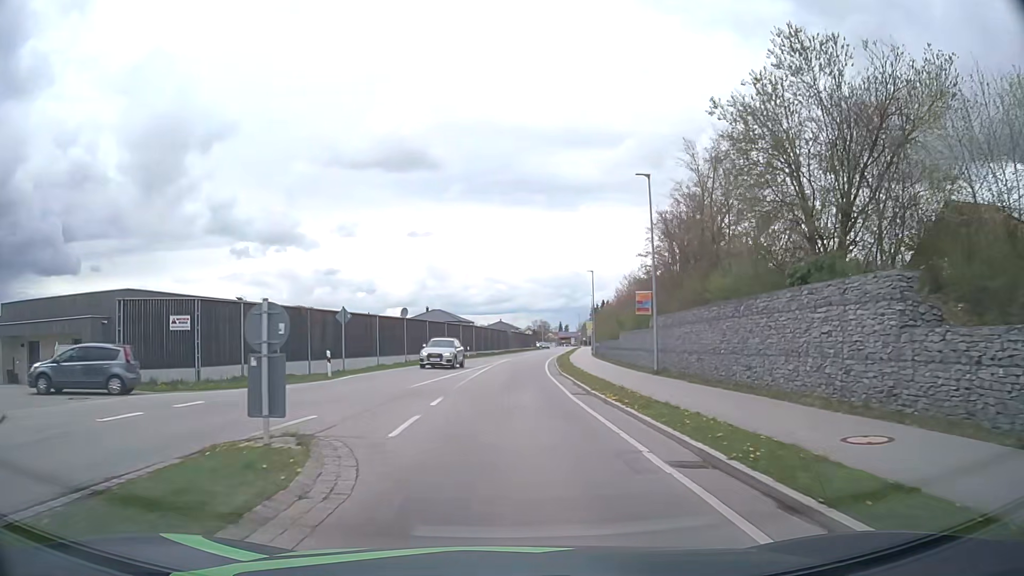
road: secondary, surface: asphalt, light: Day
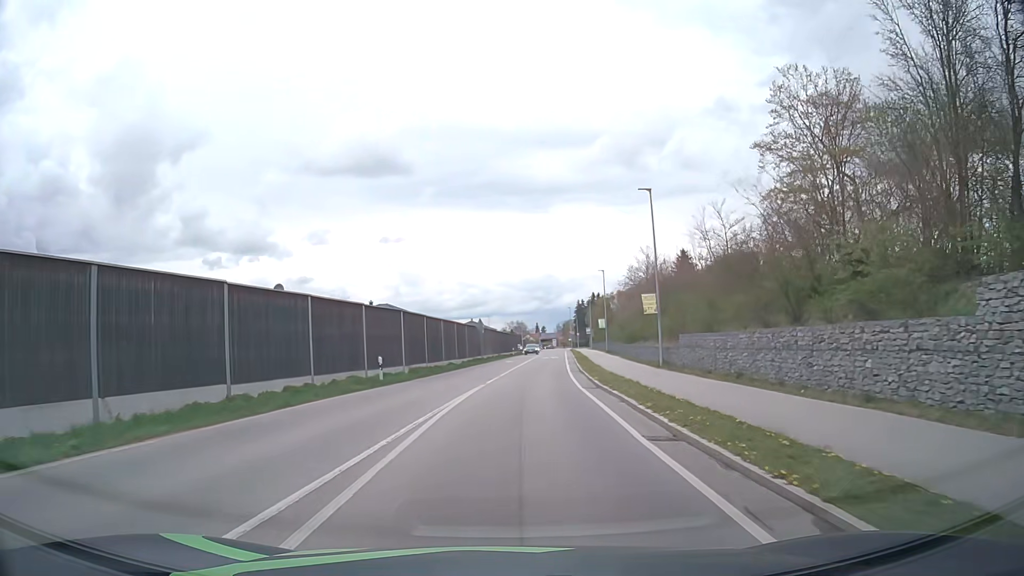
(+0.2, +34.6) m; +2°
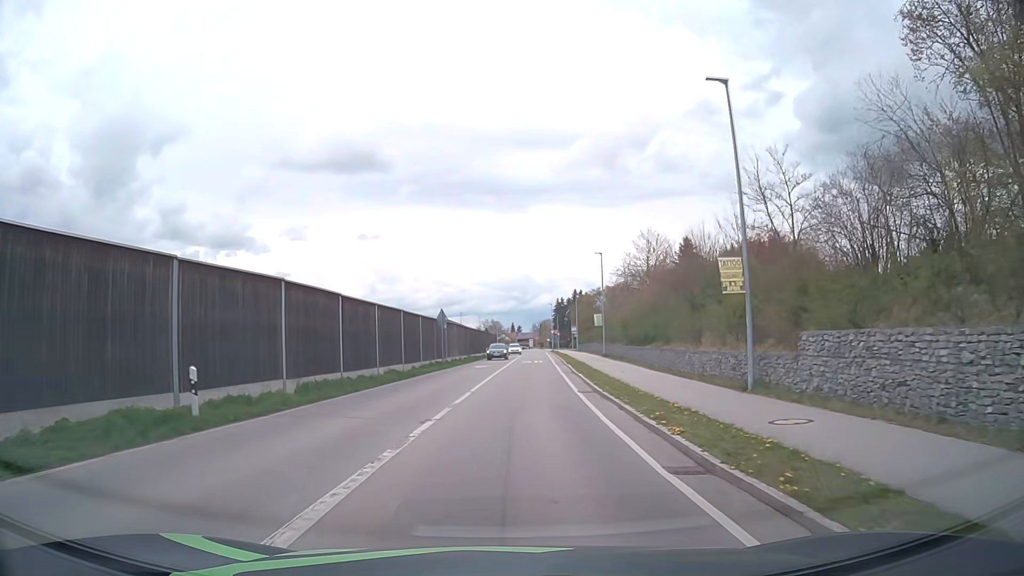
(+0.3, +13.9) m; +2°
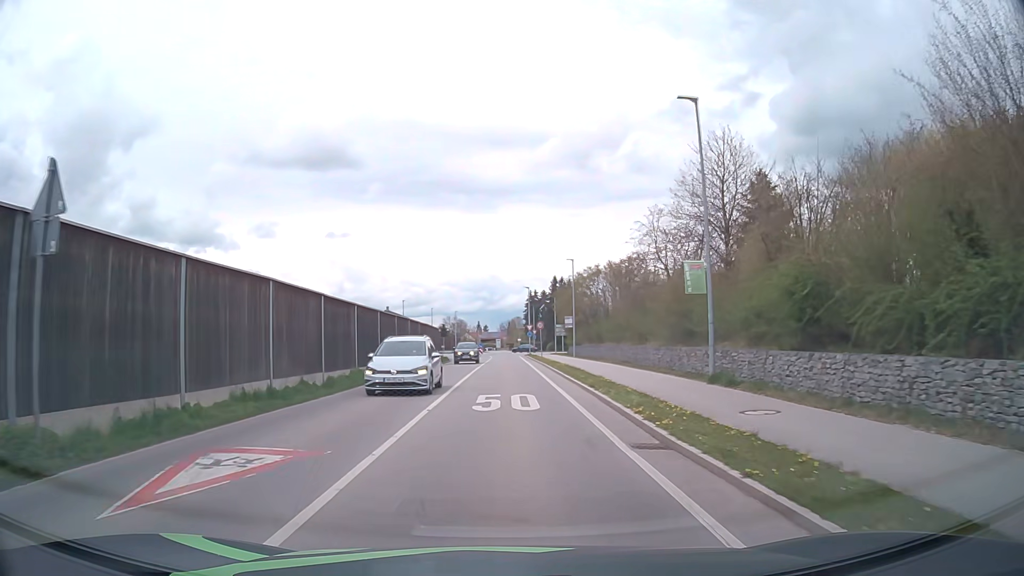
(+1.3, +35.1) m; +3°
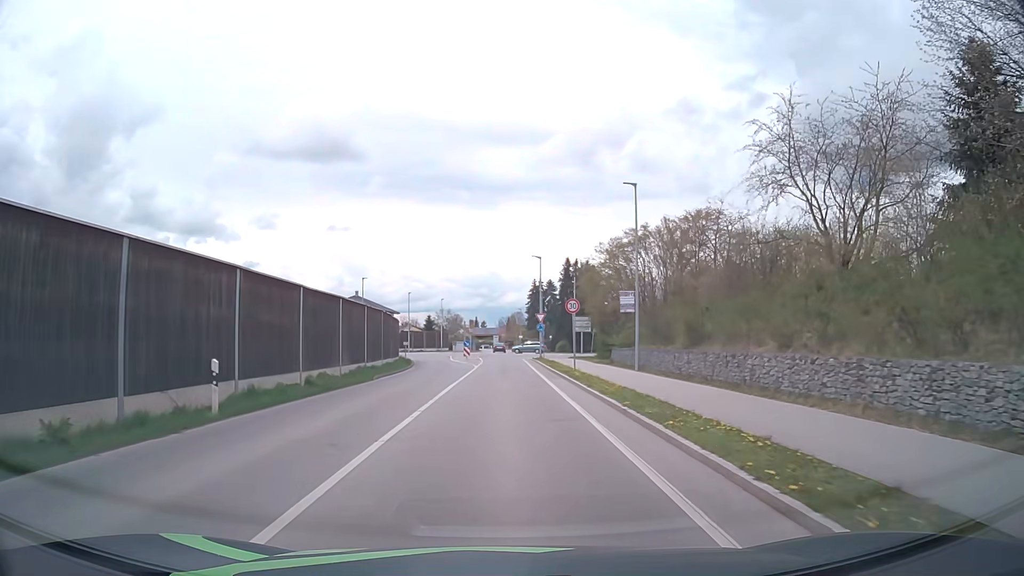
(+0.1, +27.1) m; 0°
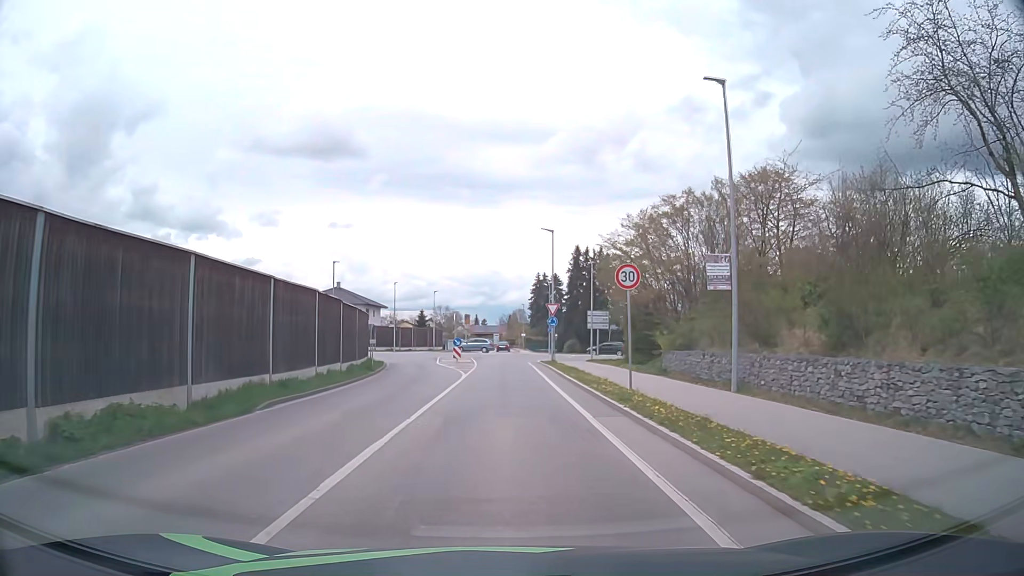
(0.0, +12.4) m; -1°
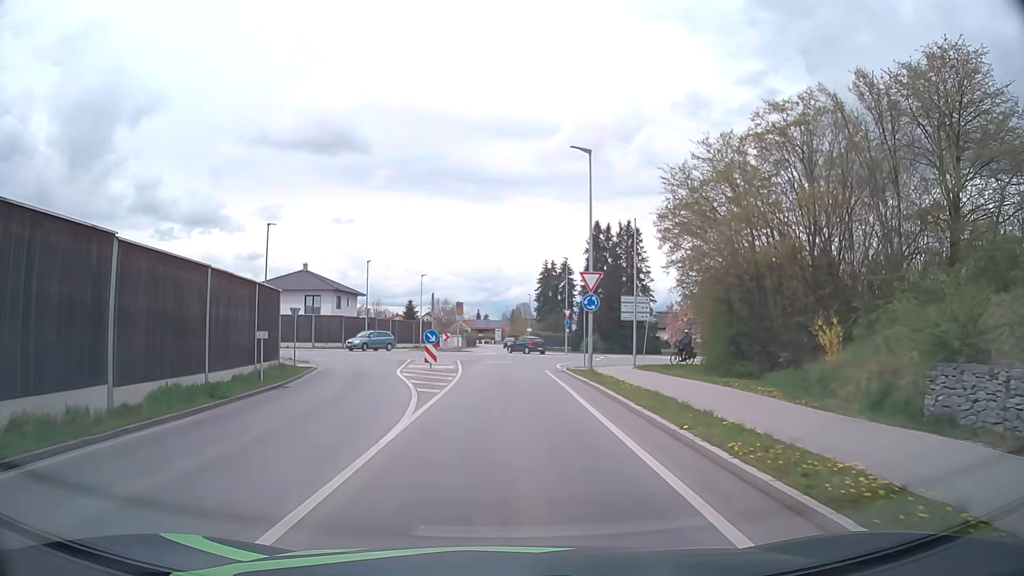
(+0.2, +17.0) m; +1°
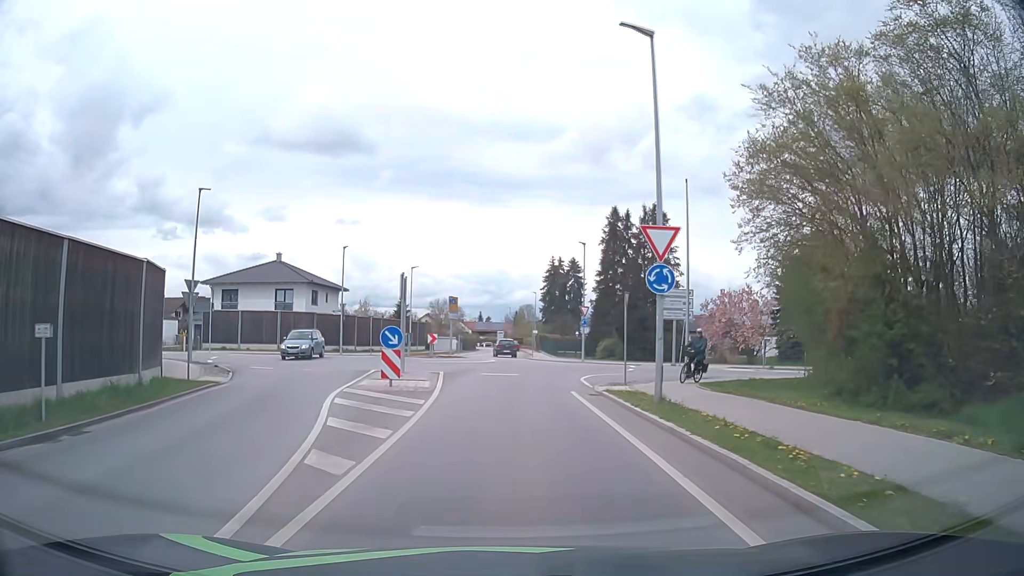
(-0.1, +10.2) m; -1°
(0, +10) (0, +20) (+1, +30) (+1, +40) (0, +50) (0, +60) (0, +70) (0, +80) (+1, +90) (+1, +100) m
